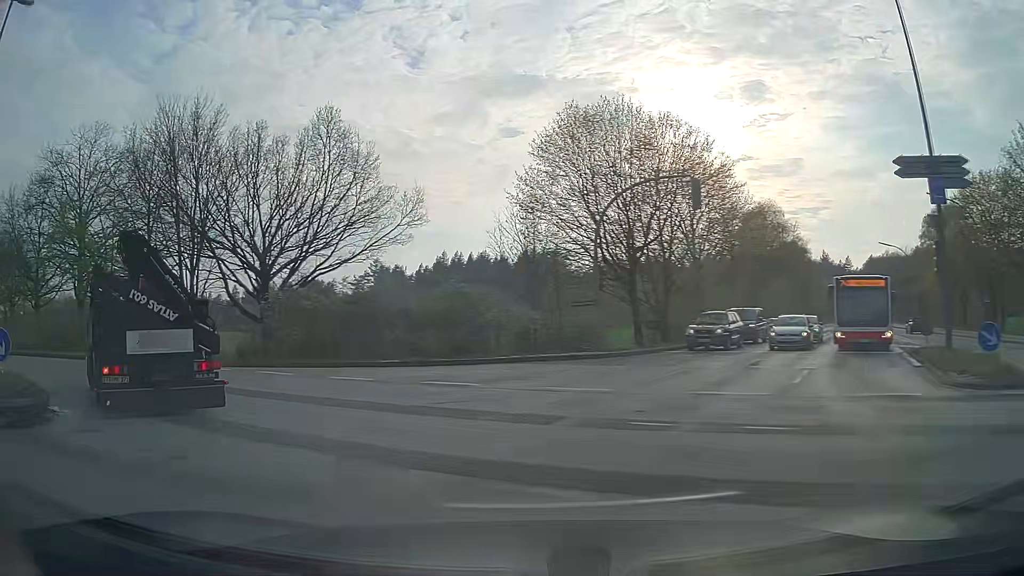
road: secondary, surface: asphalt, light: Day
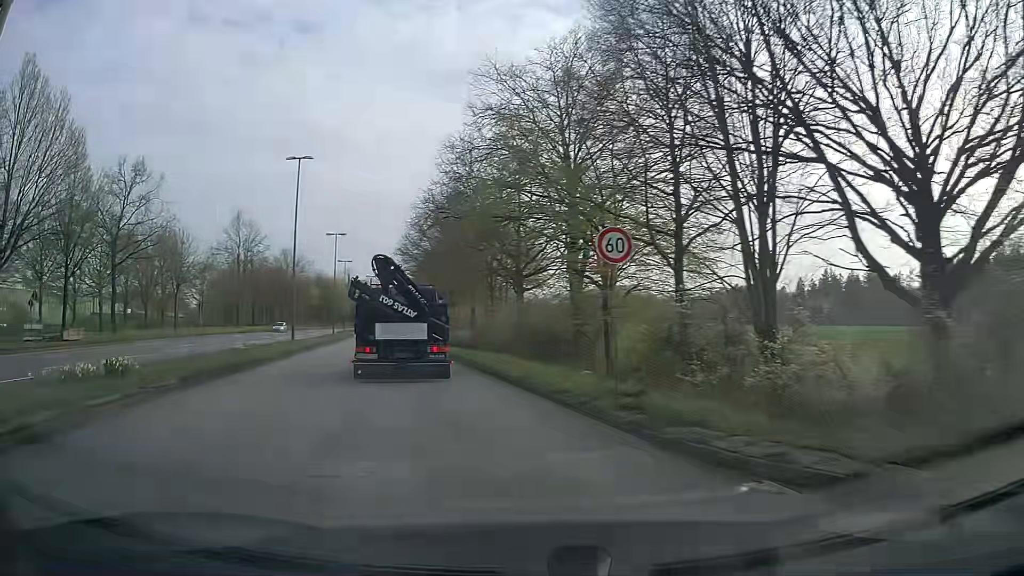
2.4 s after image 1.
(-7.9, +16.3) m; -49°
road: primary
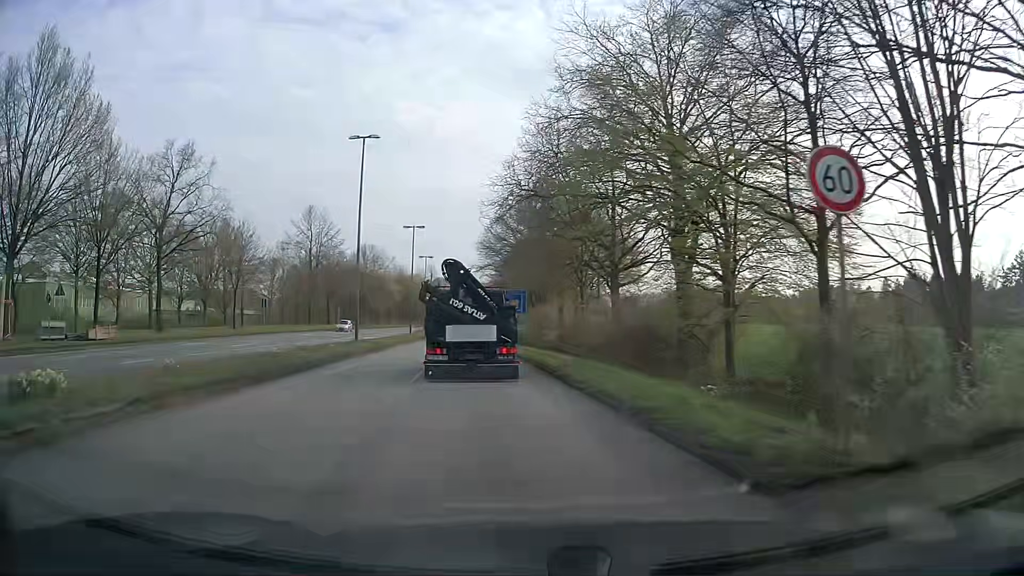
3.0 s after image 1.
(-0.3, +5.3) m; -7°
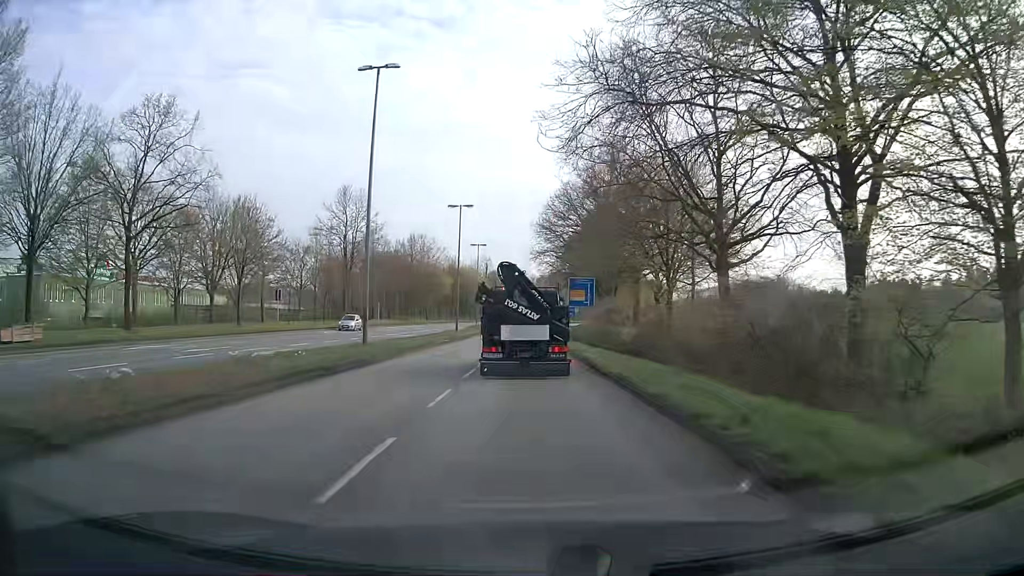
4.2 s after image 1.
(-0.8, +11.8) m; -5°
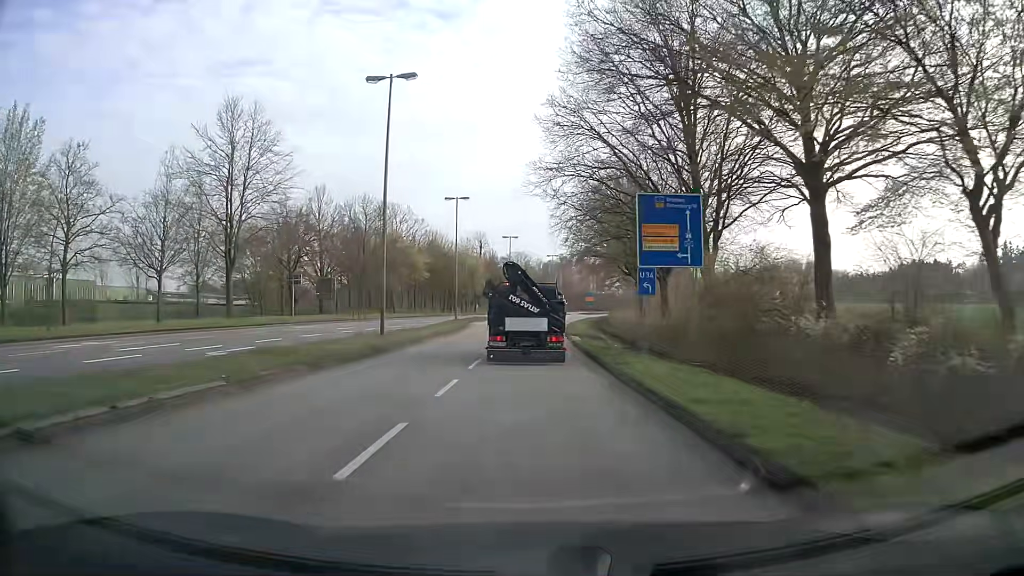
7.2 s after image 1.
(-0.1, +36.1) m; -1°
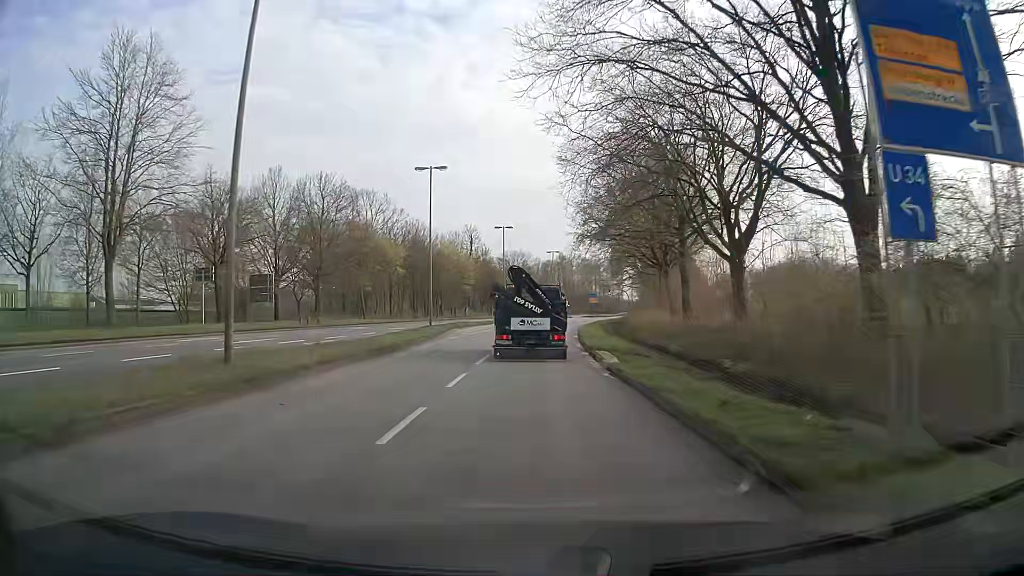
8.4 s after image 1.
(0.0, +16.5) m; 0°
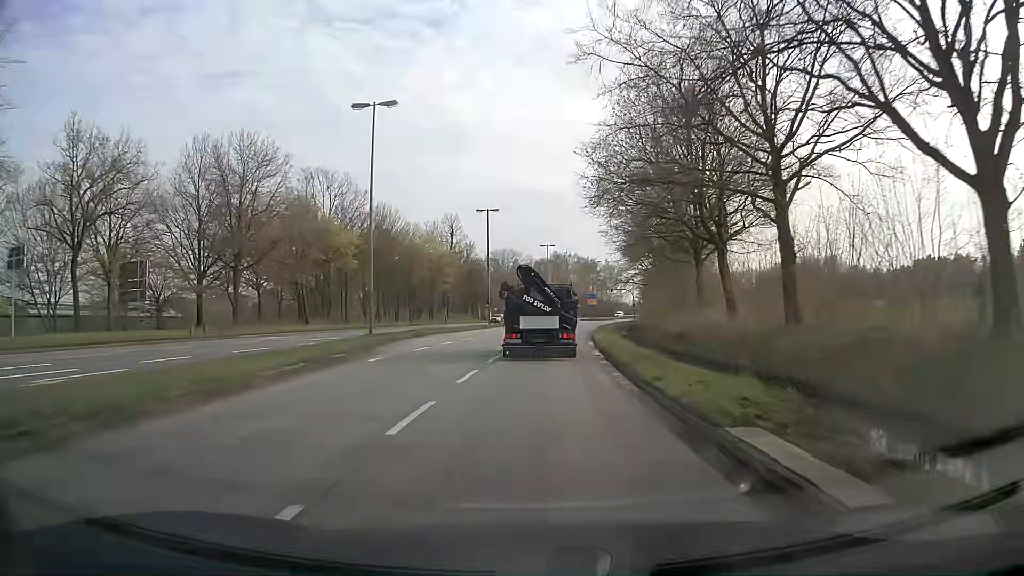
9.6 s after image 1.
(0.0, +17.7) m; 0°
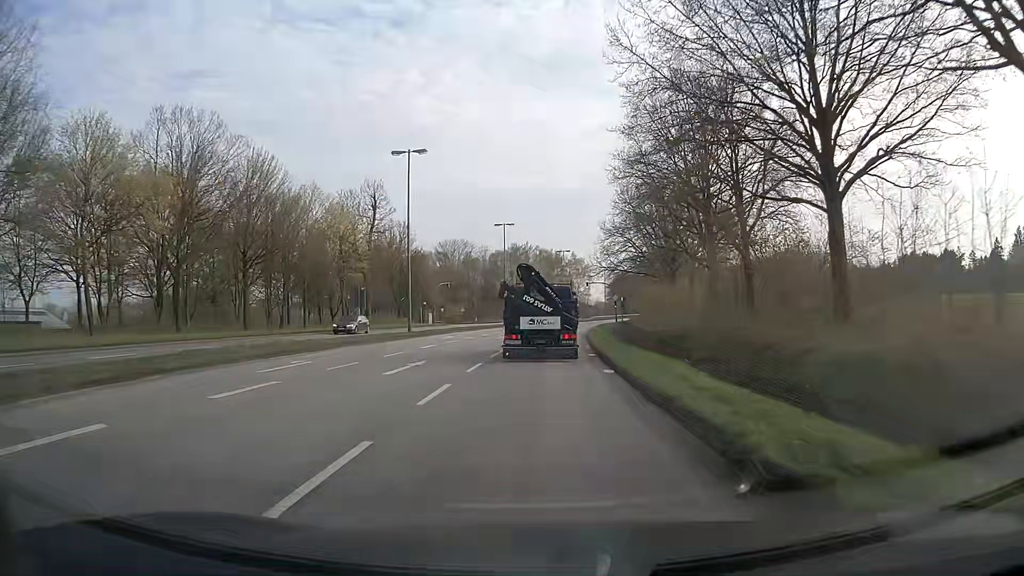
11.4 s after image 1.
(+0.8, +27.5) m; +4°
(0, +10) (0, +20) (+1, +30) (+1, +40) (+2, +50) (+3, +60) (+4, +70) (+6, +80) (+7, +90) (+9, +99) m
